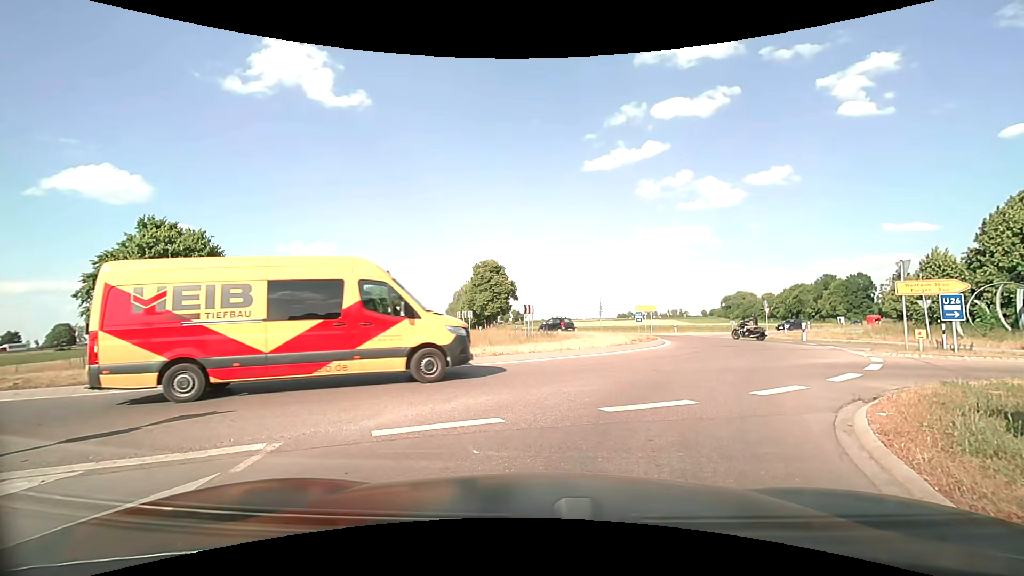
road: secondary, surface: asphalt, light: Day
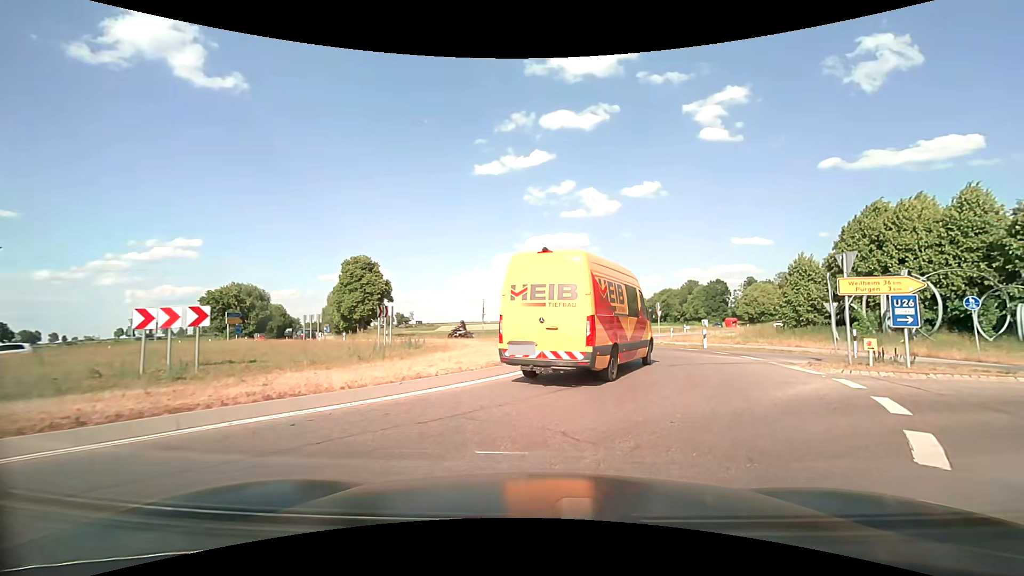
(+0.7, +6.9) m; +12°
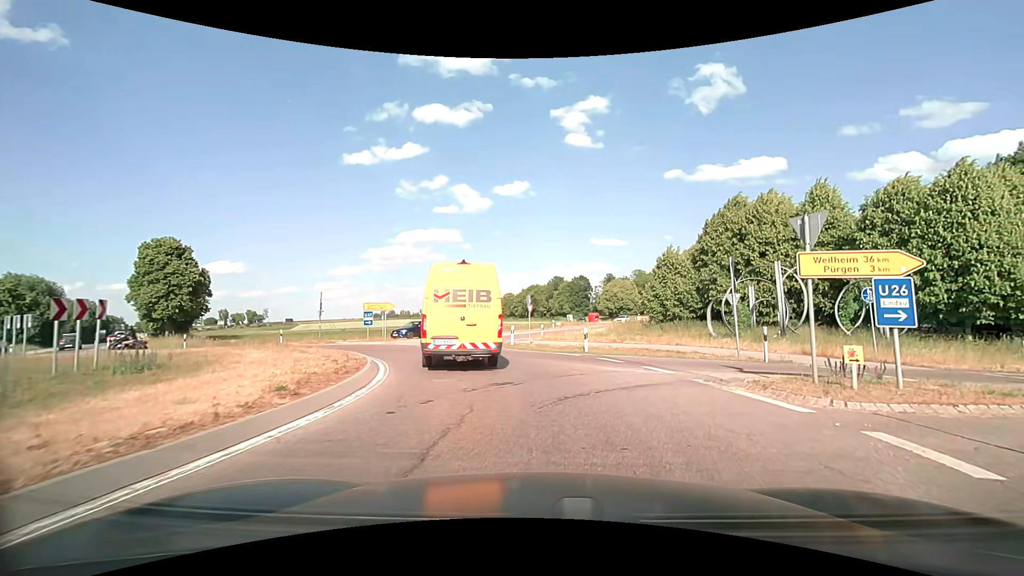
(+1.0, +7.1) m; +15°
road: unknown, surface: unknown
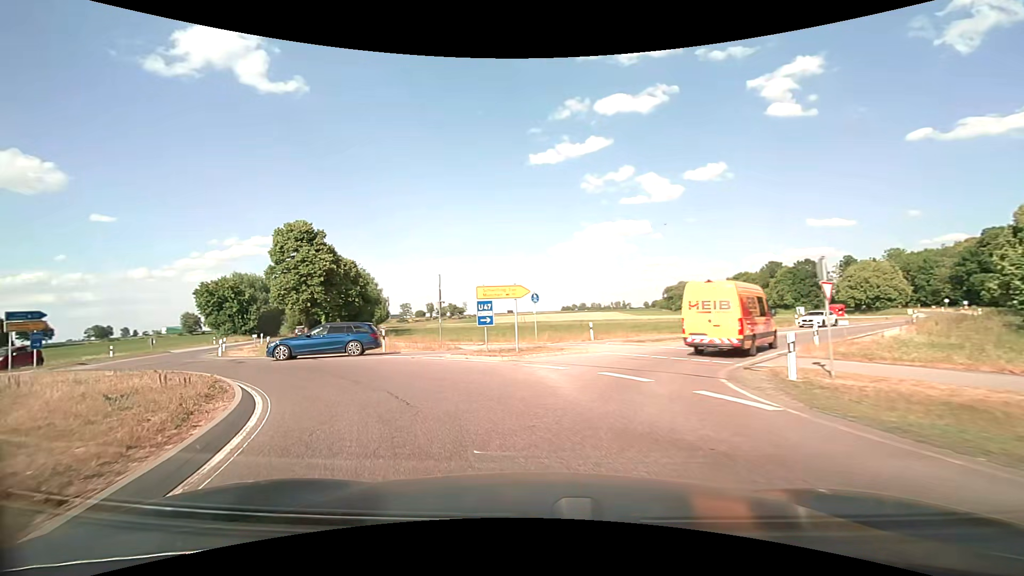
(-1.6, +15.5) m; -21°
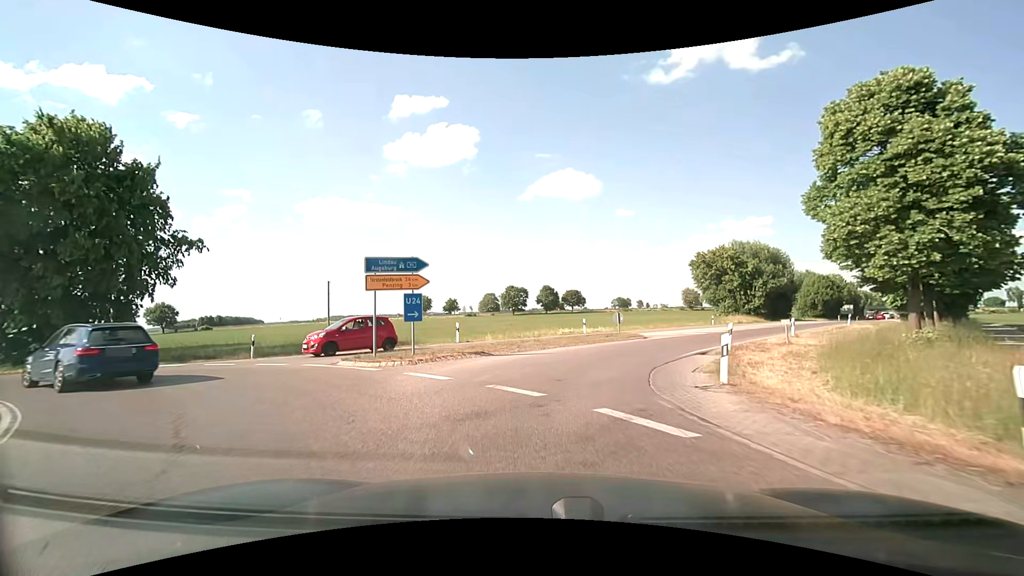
(-11.6, +20.3) m; -53°
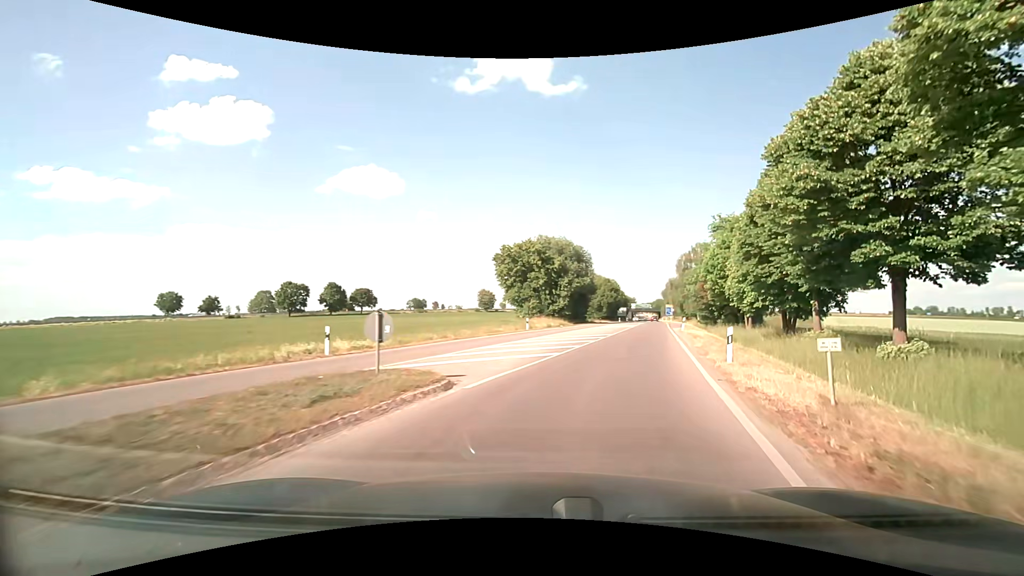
(+2.7, +17.2) m; +22°
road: secondary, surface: asphalt
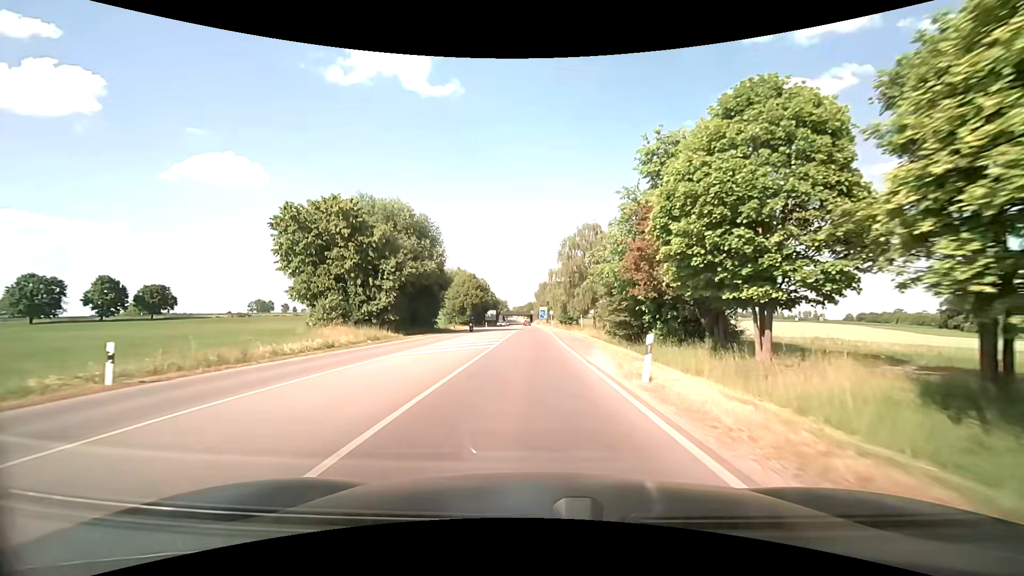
(+5.9, +29.4) m; +15°
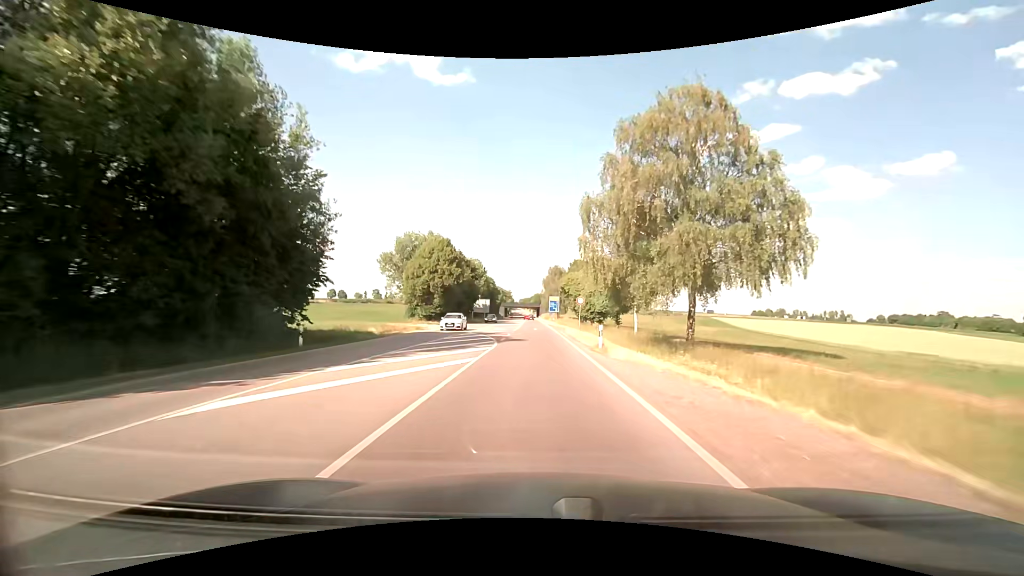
(-0.4, +42.3) m; -1°
(0, +10) (0, +20) (0, +30) (0, +40) (0, +50) (0, +60) (-1, +70) (-1, +80) (-1, +90) (-1, +100) m
